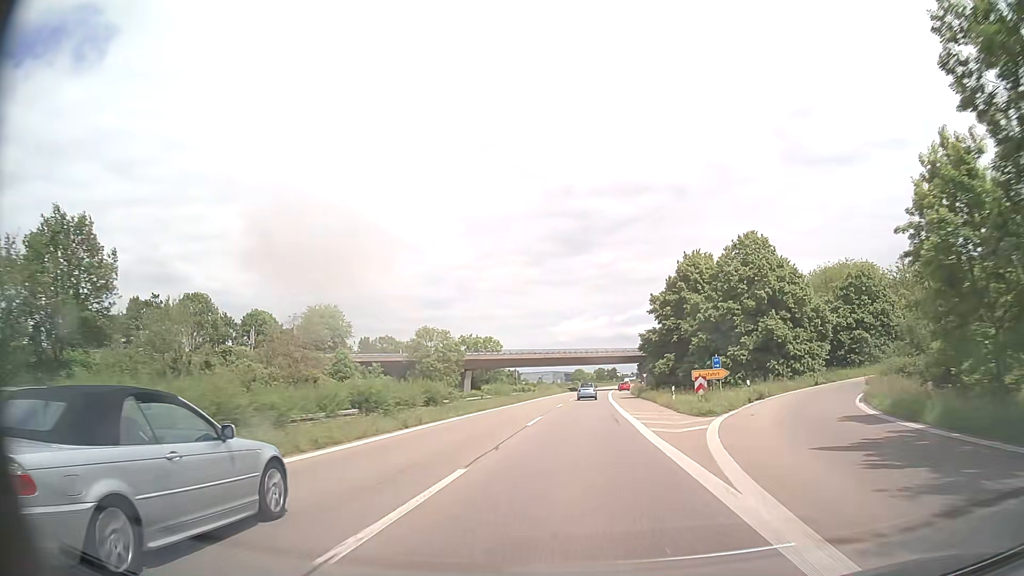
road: trunk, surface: asphalt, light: Day
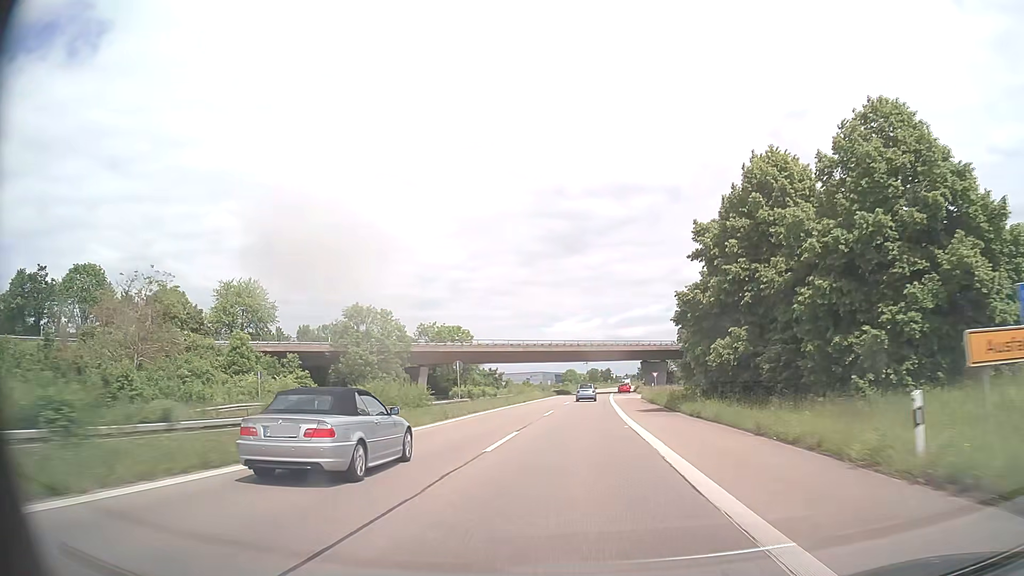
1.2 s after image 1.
(+0.2, +27.4) m; +1°
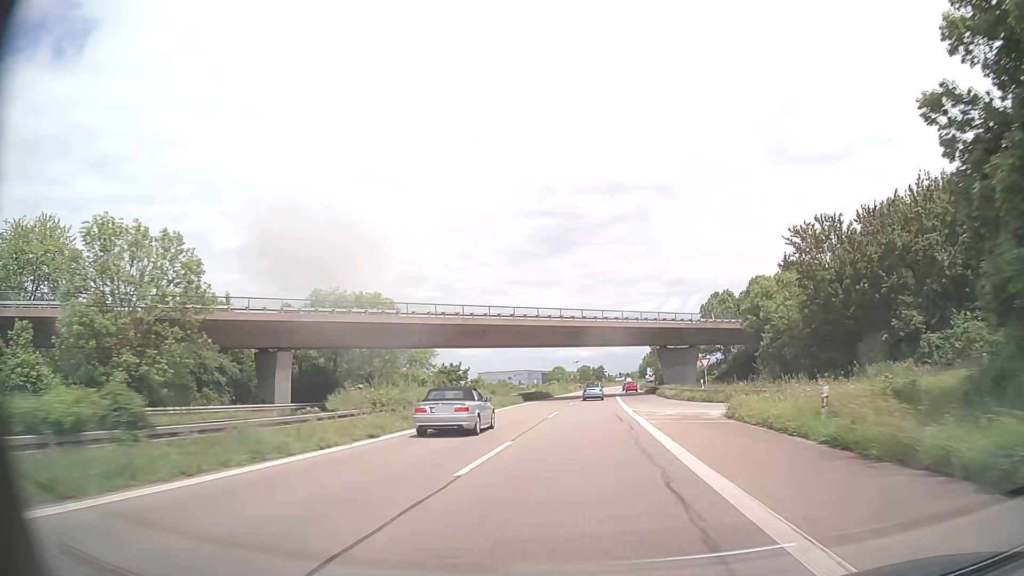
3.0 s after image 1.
(+0.2, +40.1) m; 0°
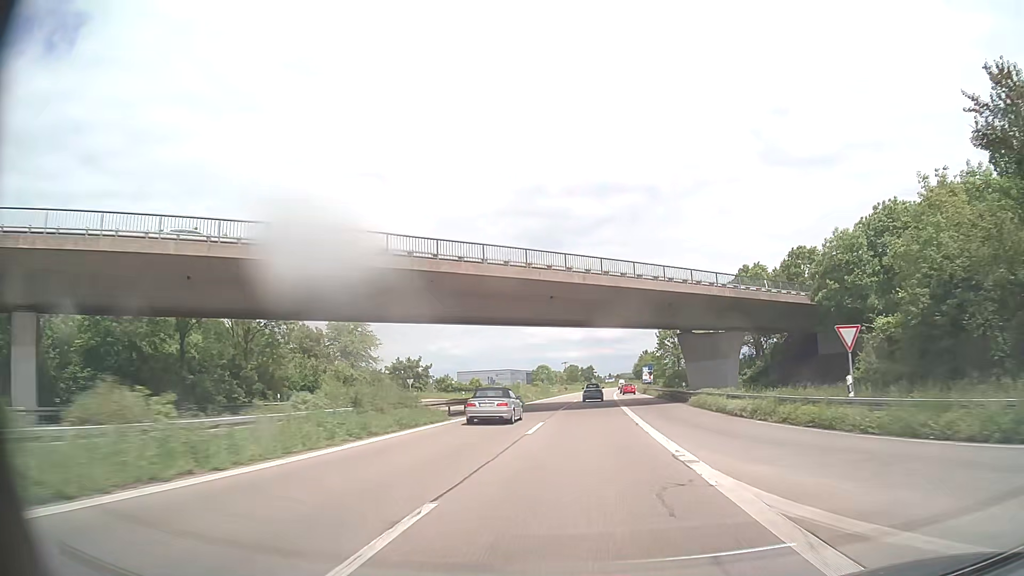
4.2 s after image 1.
(+0.3, +26.3) m; +1°
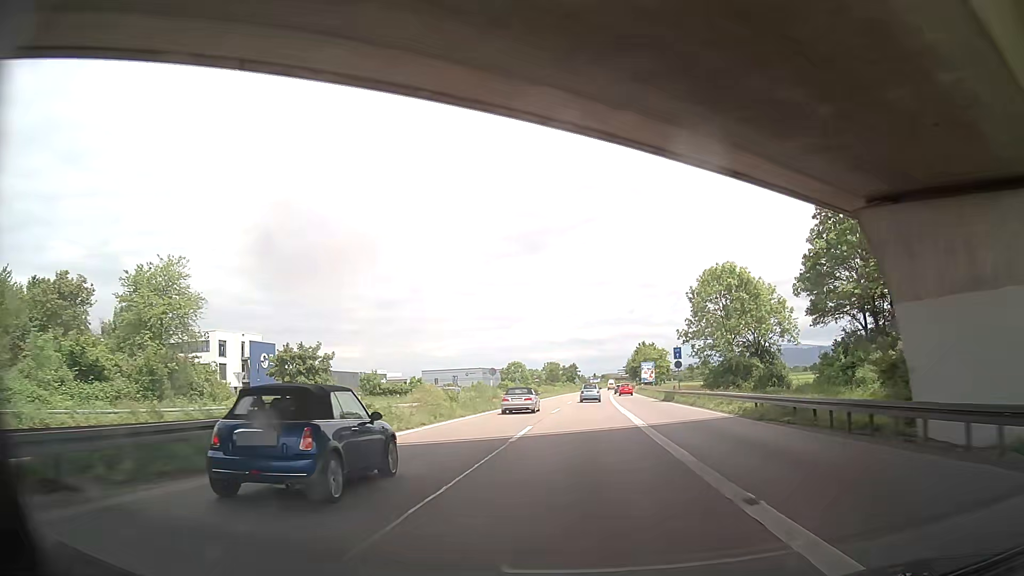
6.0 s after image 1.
(+0.5, +39.1) m; +2°
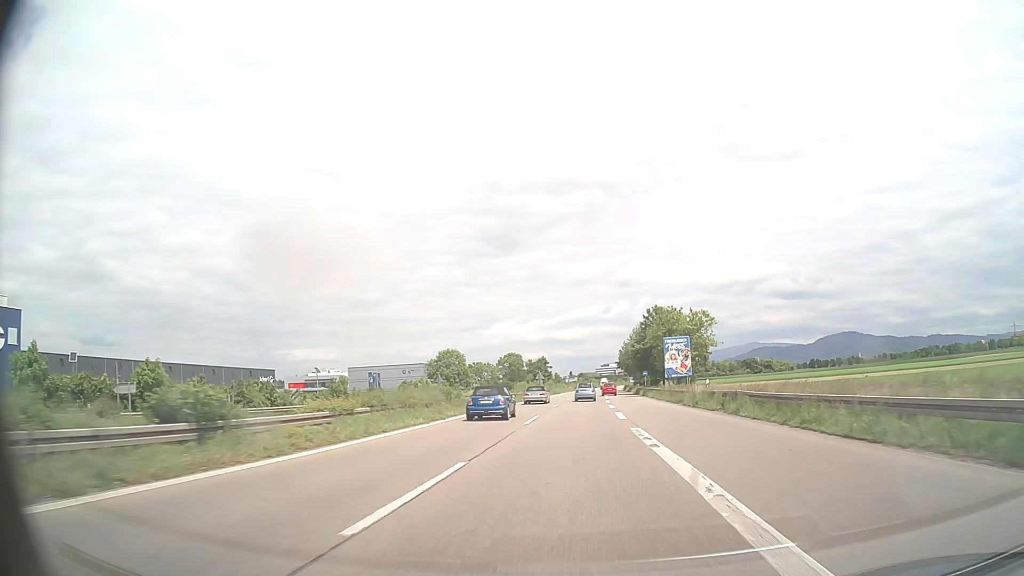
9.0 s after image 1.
(+0.8, +65.0) m; +2°
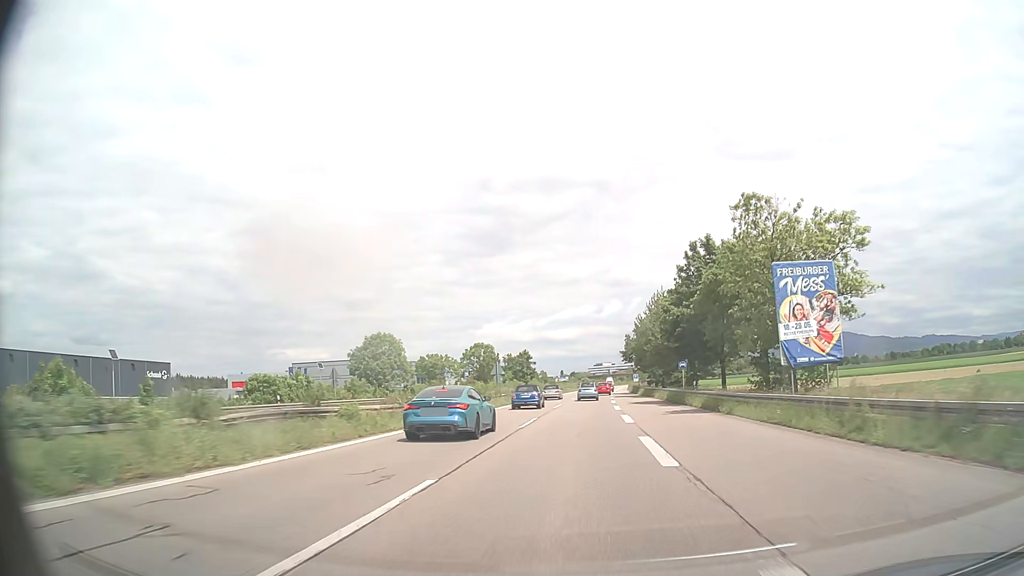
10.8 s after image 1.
(+0.3, +39.0) m; +1°
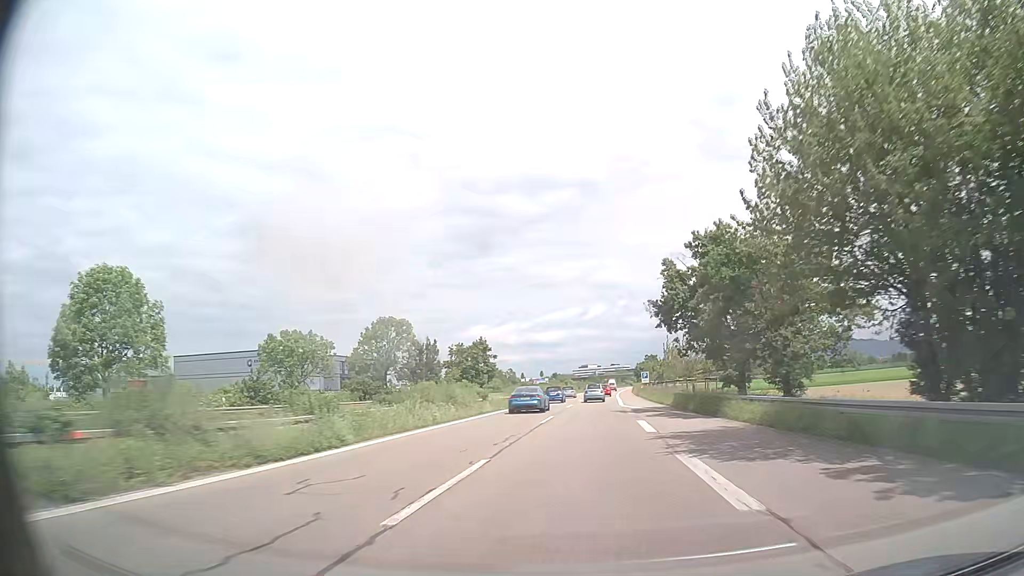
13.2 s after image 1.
(+0.5, +52.2) m; +1°
(0, +10) (0, +20) (0, +30) (0, +40) (+1, +50) (+1, +60) (+2, +70) (+2, +80) (+3, +90) (+3, +100) m
